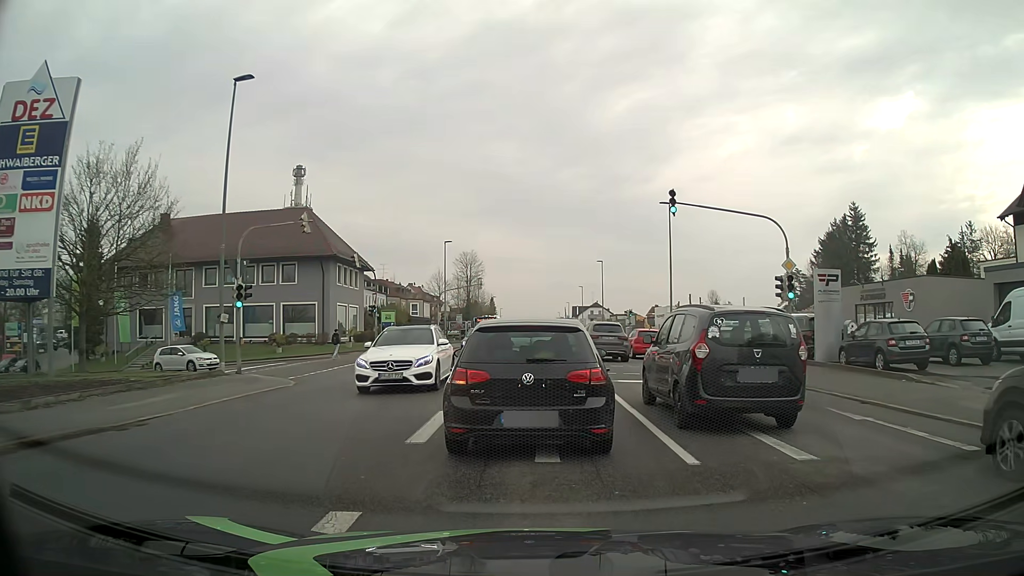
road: tertiary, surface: asphalt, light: Day
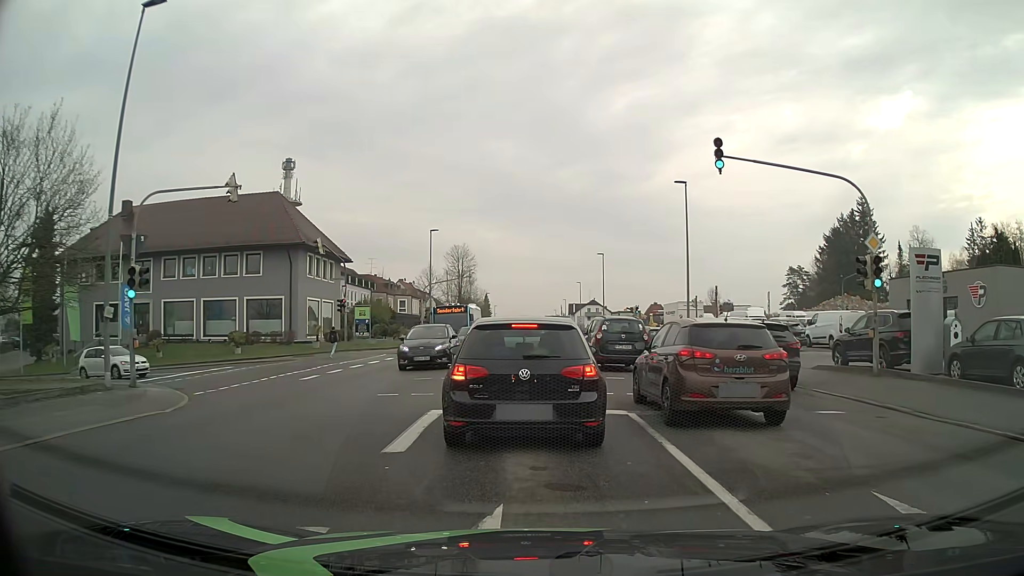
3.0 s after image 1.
(0.0, +6.6) m; +1°
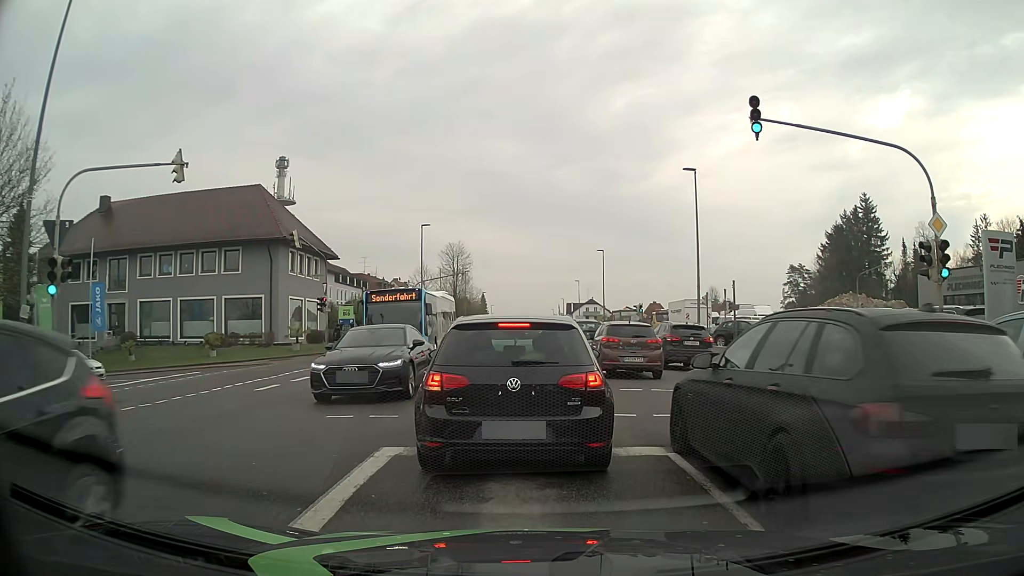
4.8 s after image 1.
(0.0, +3.2) m; -1°
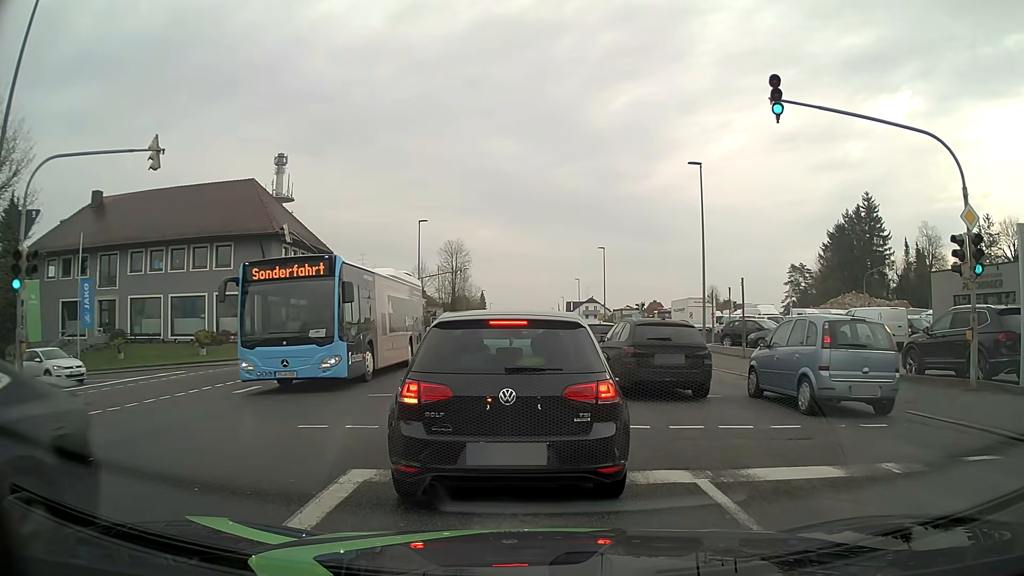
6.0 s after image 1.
(0.0, +1.2) m; 0°
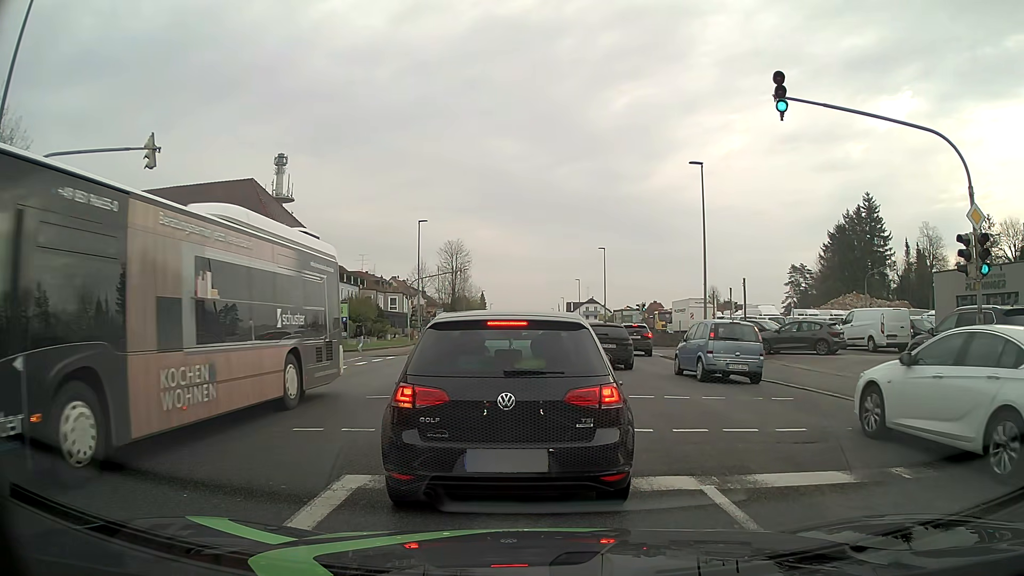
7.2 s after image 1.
(0.0, +0.2) m; 0°
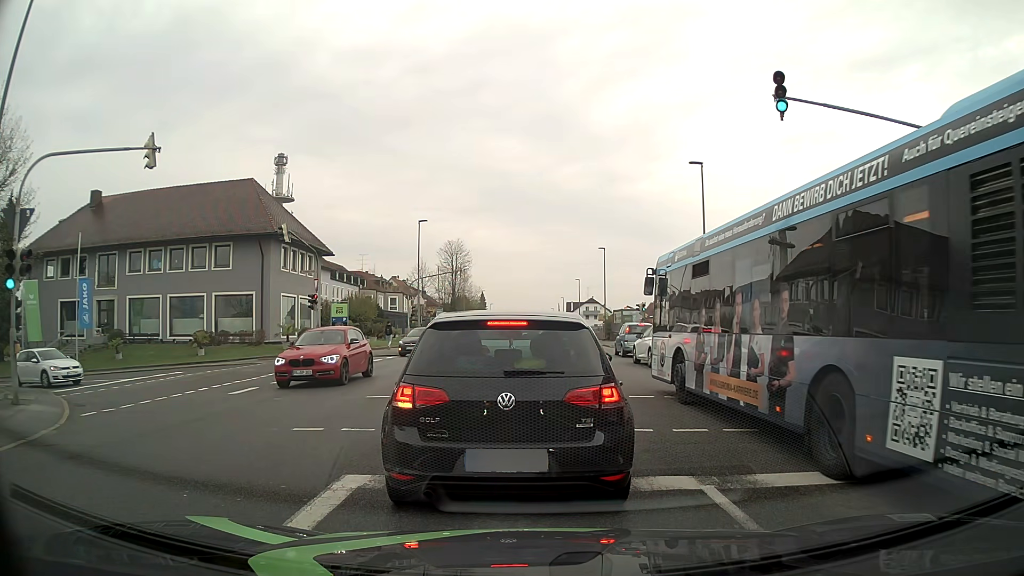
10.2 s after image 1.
(0.0, +0.1) m; 0°
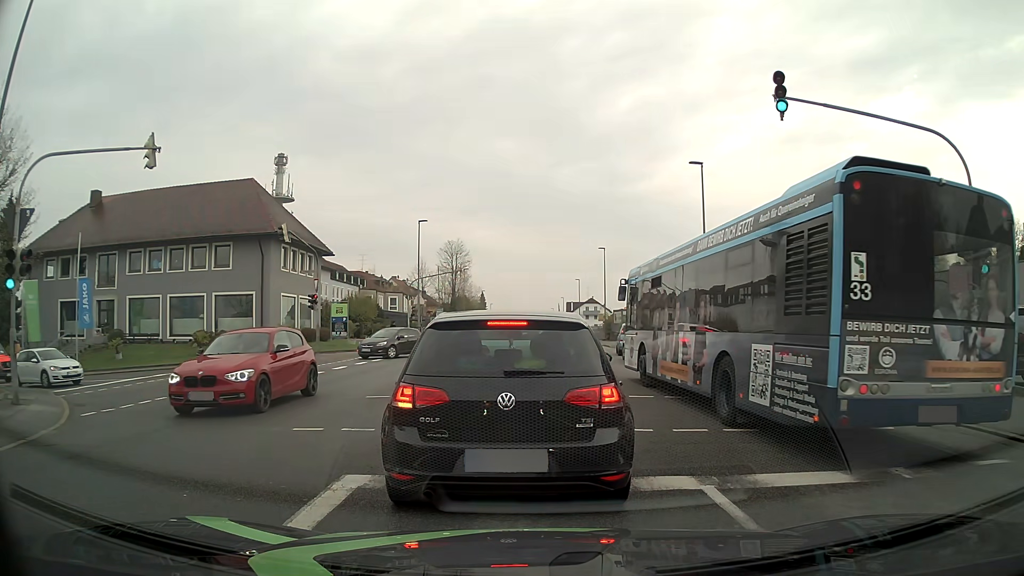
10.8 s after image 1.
(0.0, 0.0) m; 0°
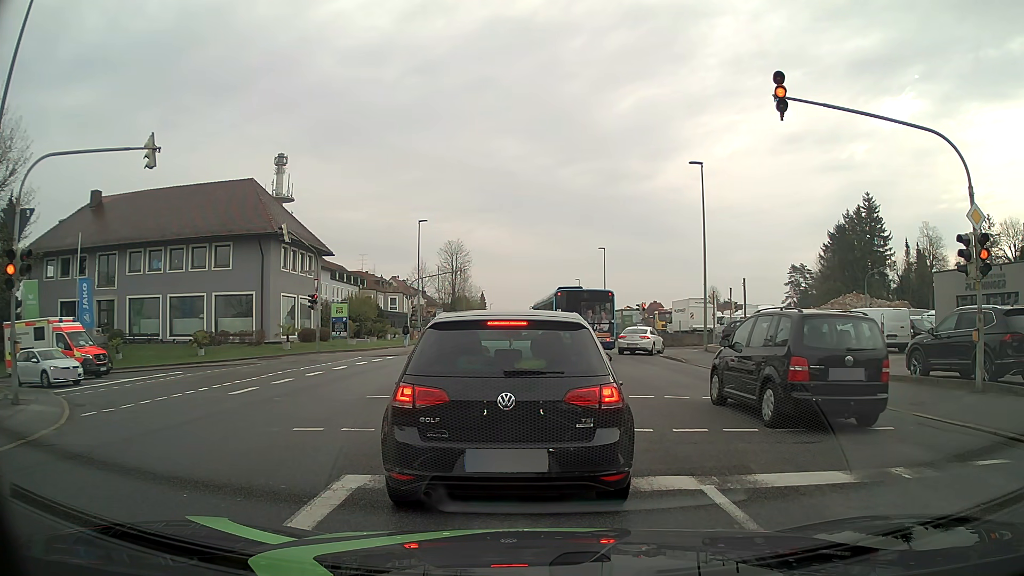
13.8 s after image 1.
(0.0, 0.0) m; 0°
